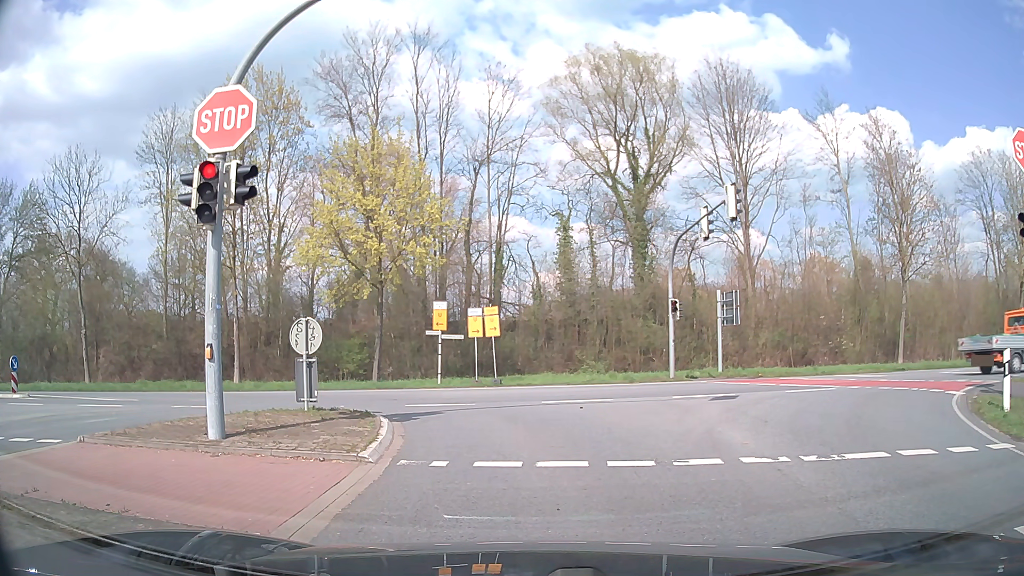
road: secondary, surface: asphalt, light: Day
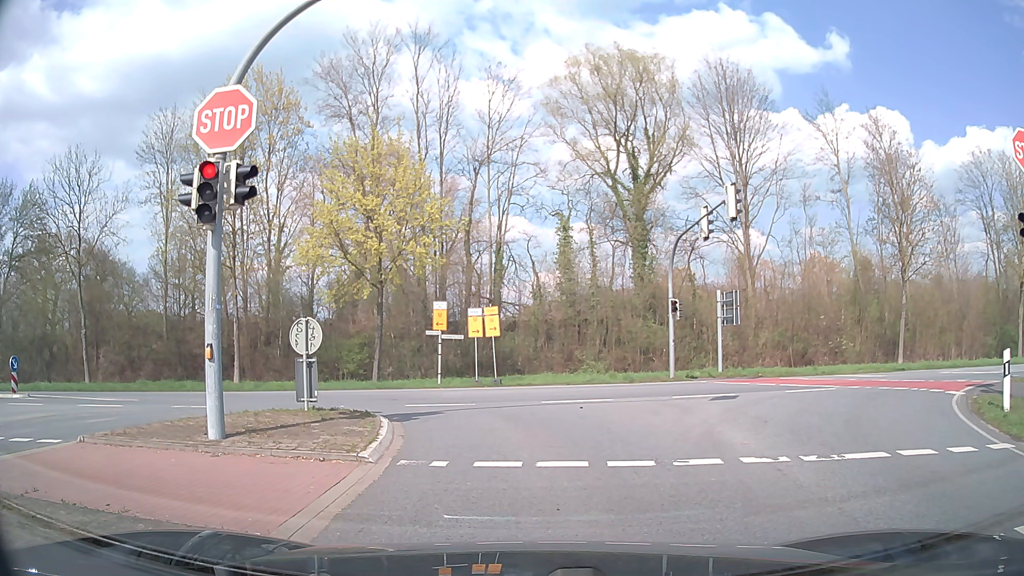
(0.0, 0.0) m; 0°
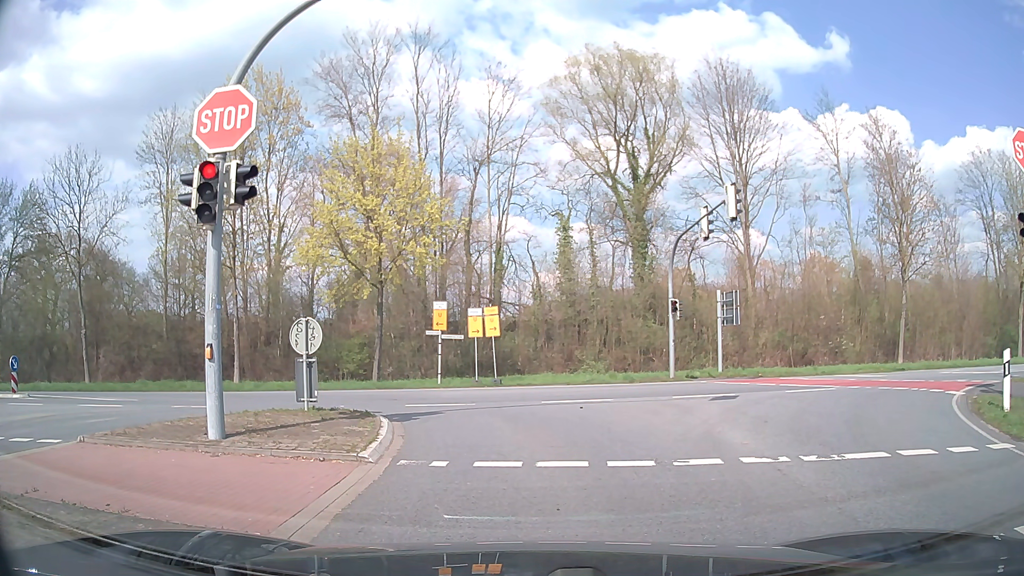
(0.0, 0.0) m; 0°
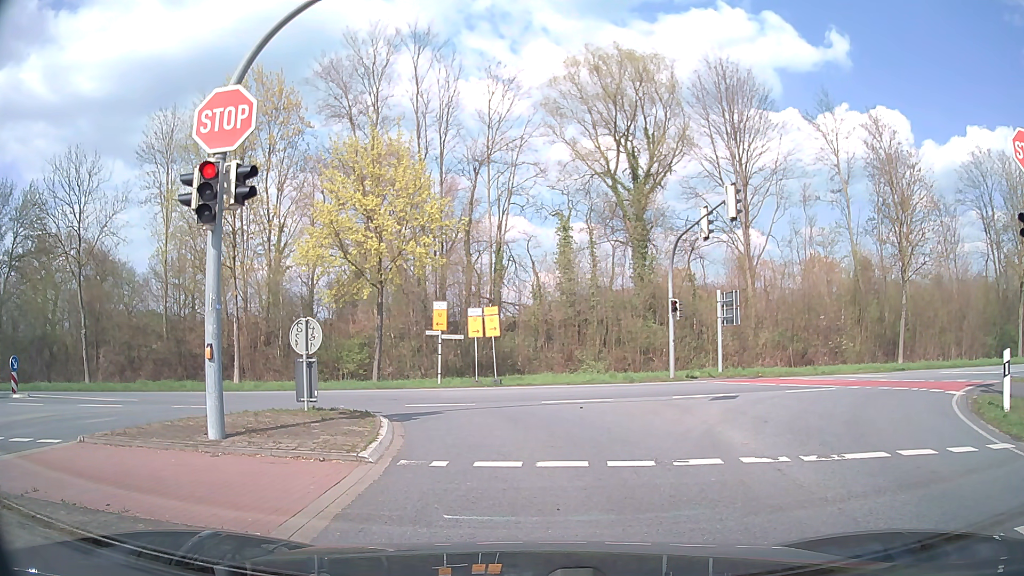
(0.0, 0.0) m; 0°
